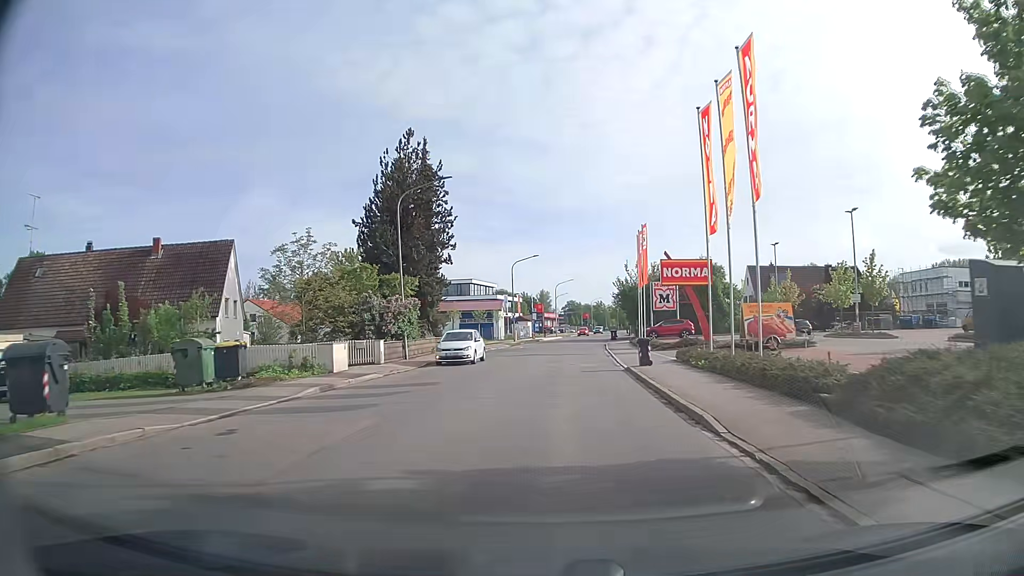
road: tertiary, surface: asphalt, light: Day
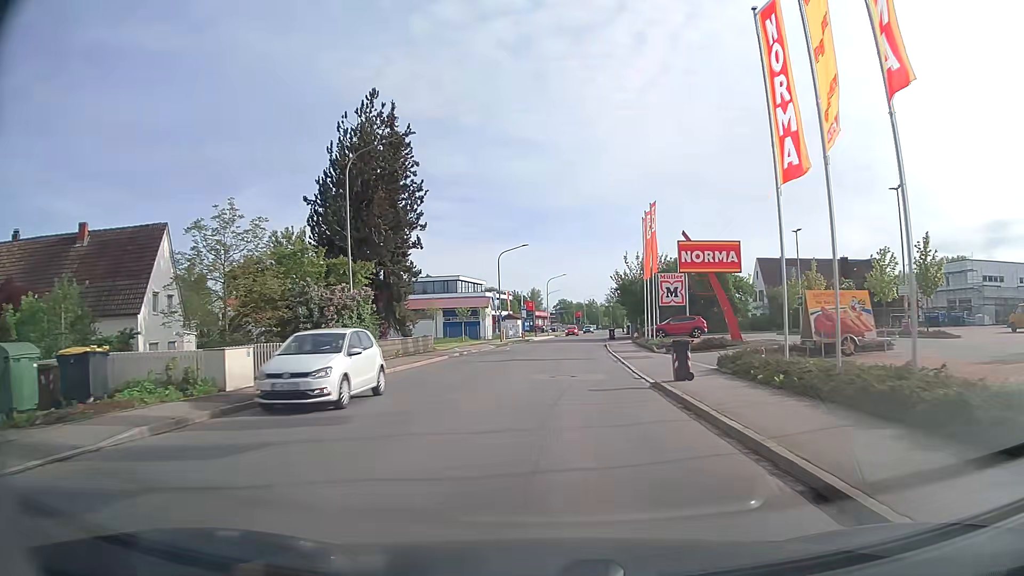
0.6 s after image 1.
(+0.1, +7.6) m; +1°
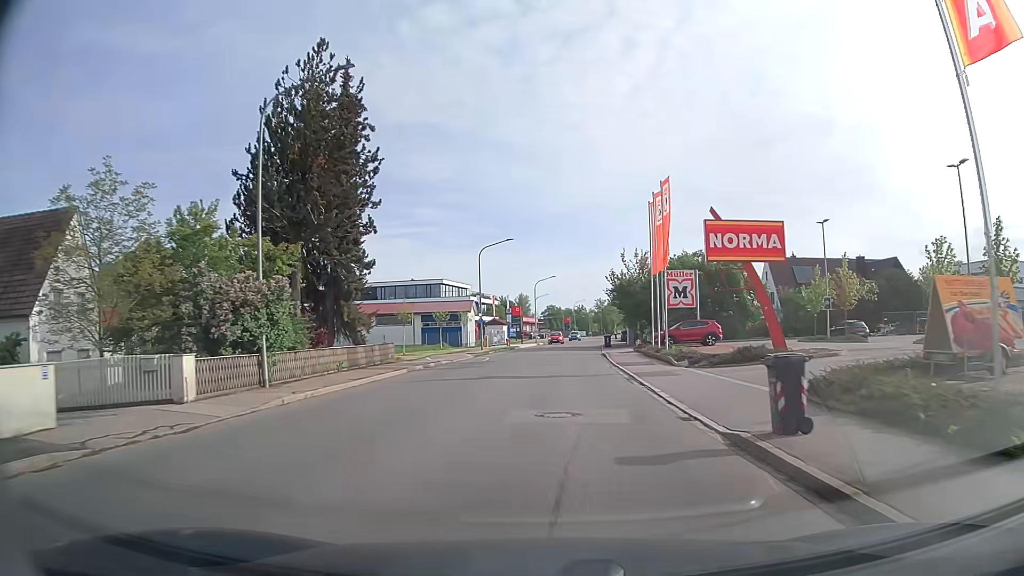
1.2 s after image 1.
(0.0, +7.6) m; +1°
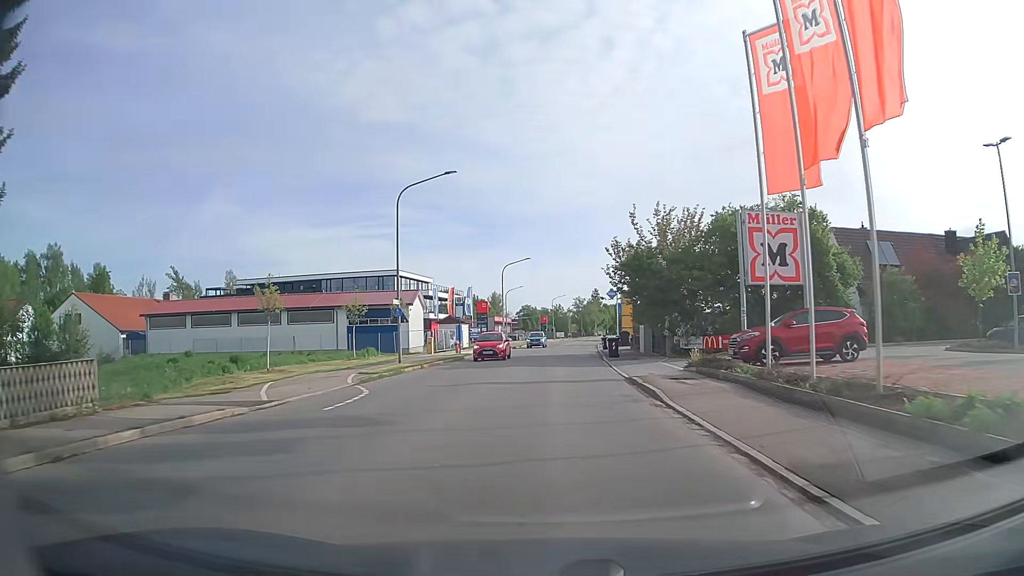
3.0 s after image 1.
(+0.4, +22.7) m; +2°
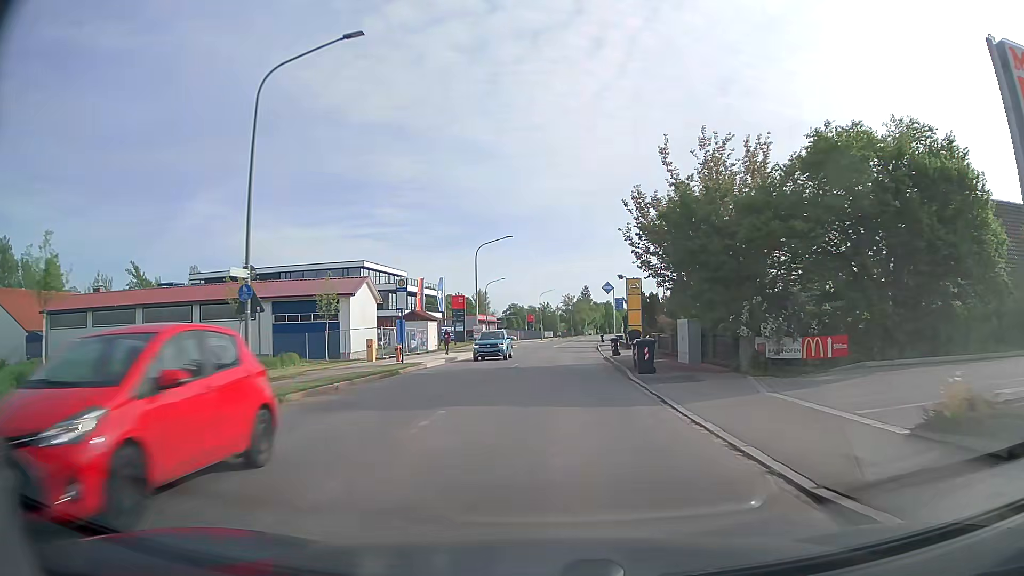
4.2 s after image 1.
(+0.1, +15.1) m; +1°
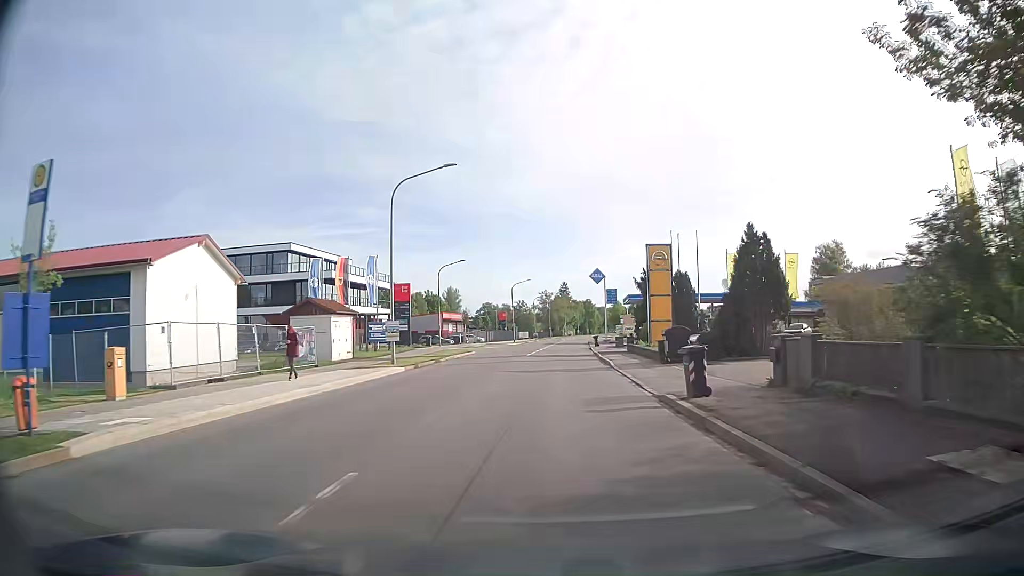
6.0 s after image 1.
(+0.4, +22.8) m; +2°
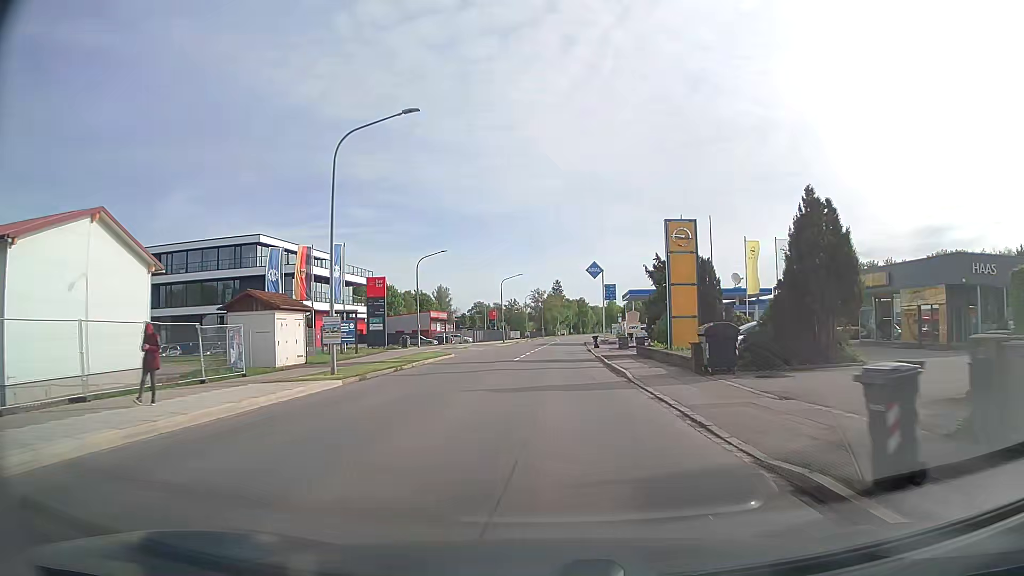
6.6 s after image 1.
(0.0, +7.7) m; 0°
